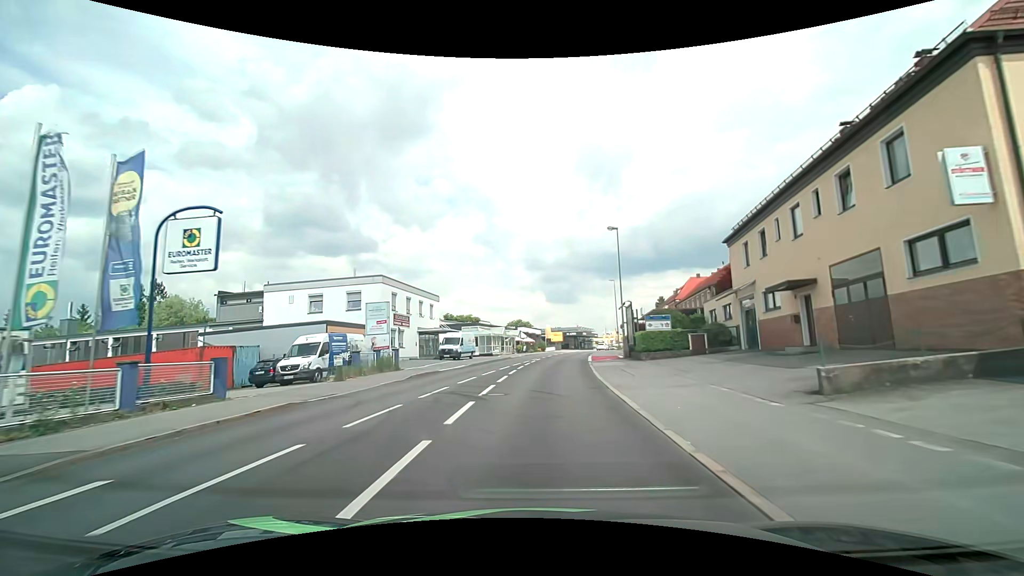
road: tertiary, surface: asphalt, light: Day
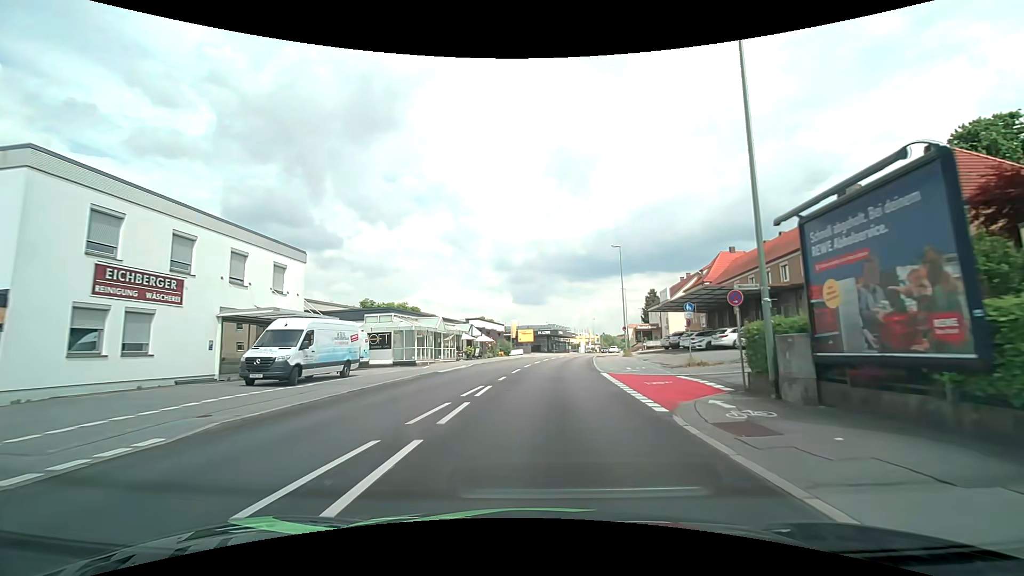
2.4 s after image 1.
(+0.8, +27.2) m; +4°
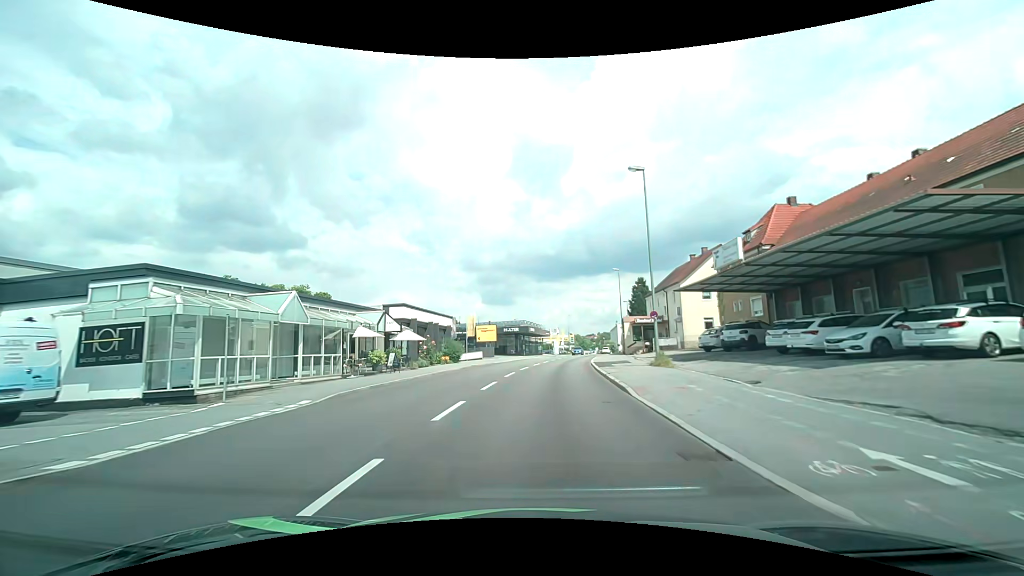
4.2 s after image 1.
(+0.5, +20.8) m; +3°
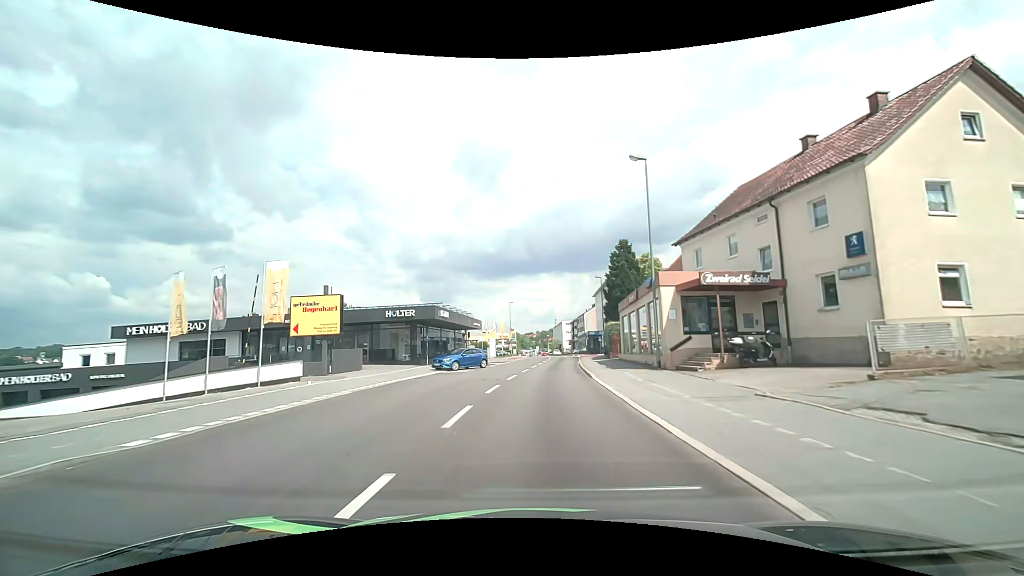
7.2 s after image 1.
(+2.0, +36.6) m; +7°
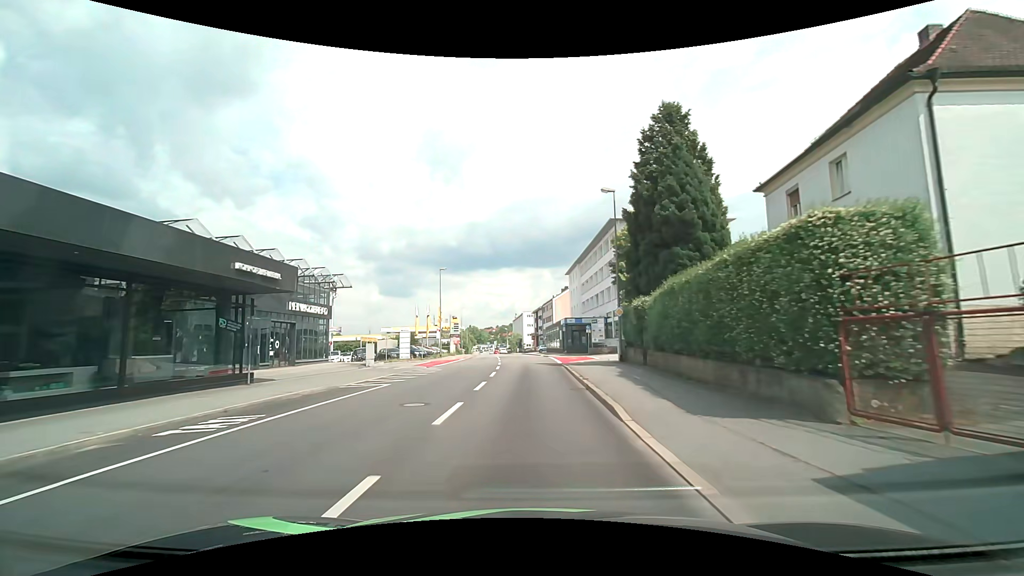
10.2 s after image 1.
(+1.8, +35.6) m; +4°
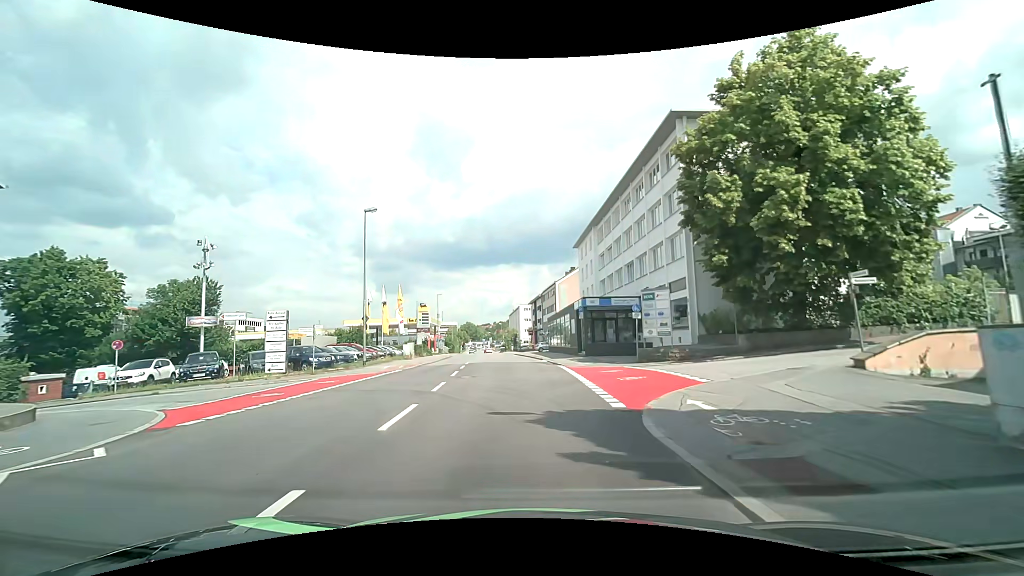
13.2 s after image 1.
(+0.3, +24.0) m; 0°
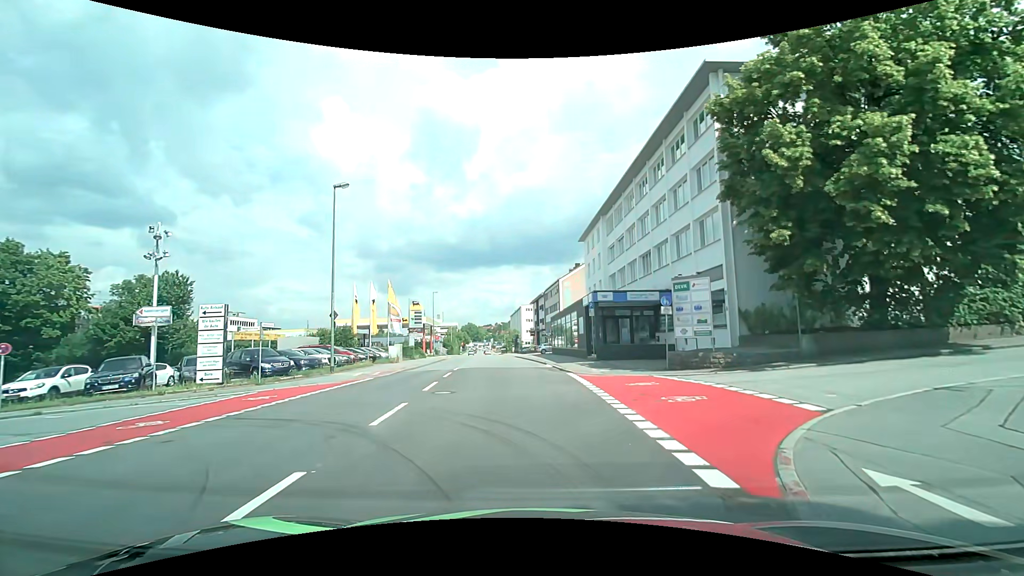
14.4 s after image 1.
(0.0, +5.1) m; 0°
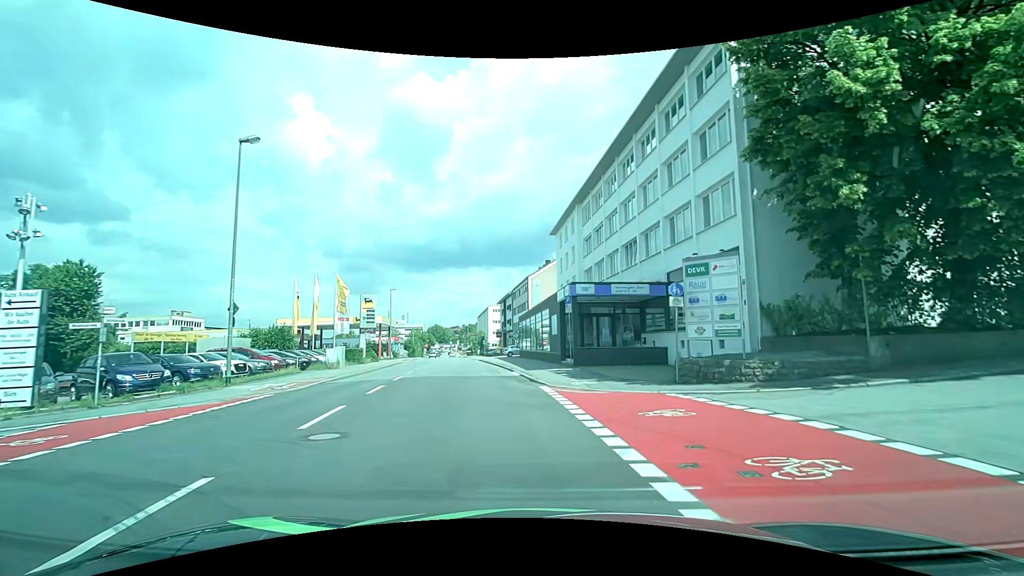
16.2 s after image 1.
(+0.1, +5.8) m; +4°
